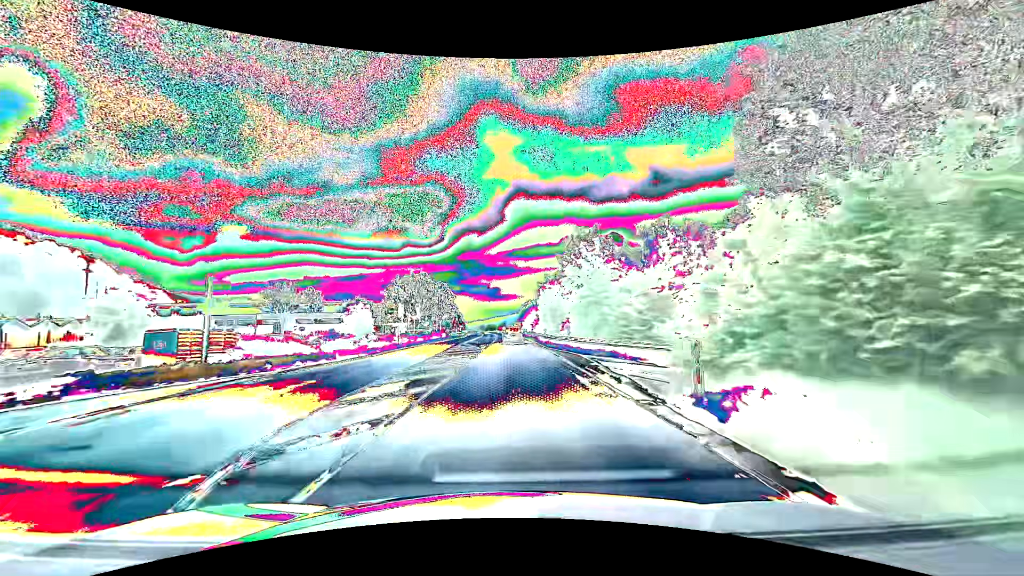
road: primary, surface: asphalt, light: Day
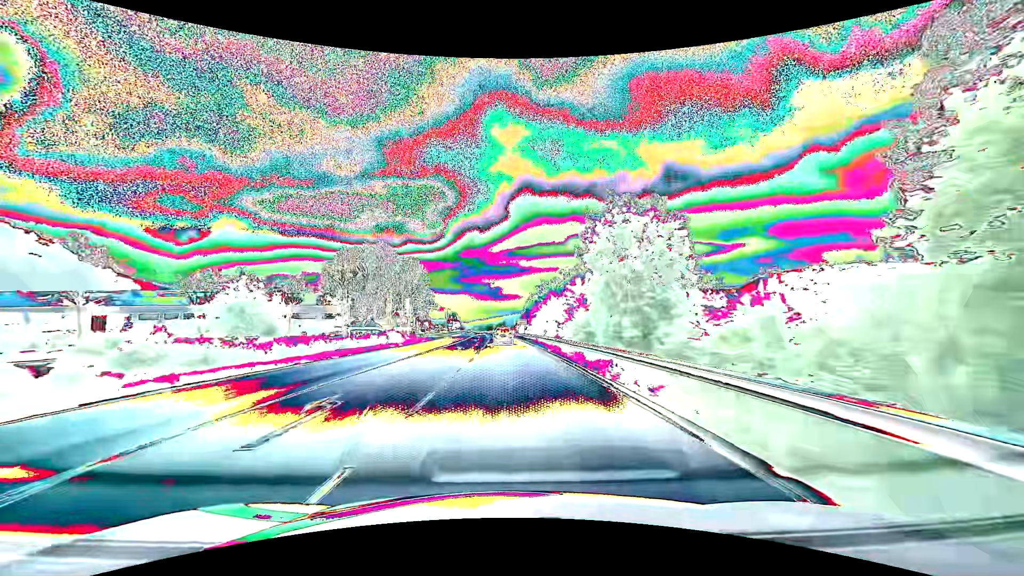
(+0.1, +45.0) m; 0°
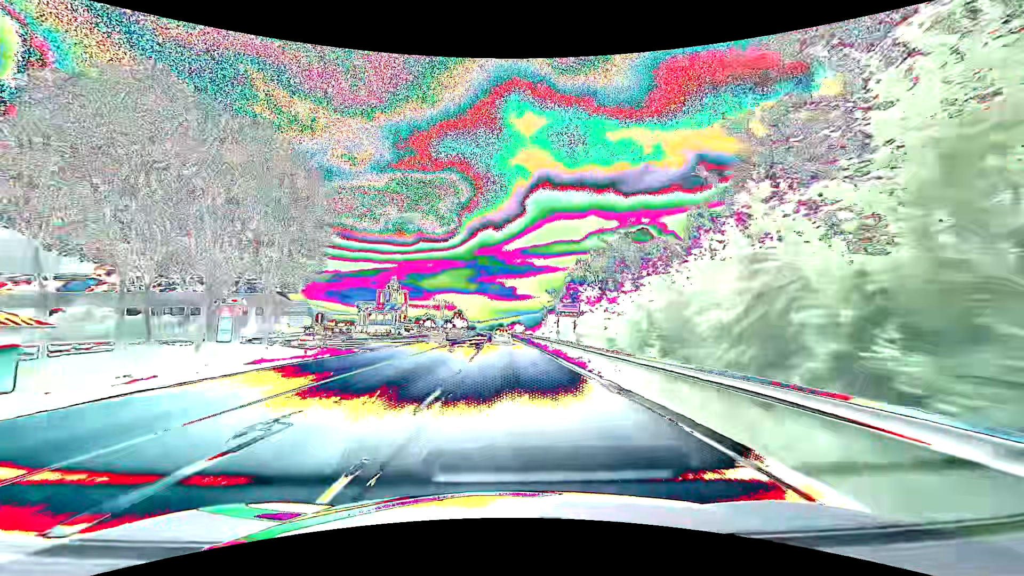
(-0.5, +60.4) m; -1°
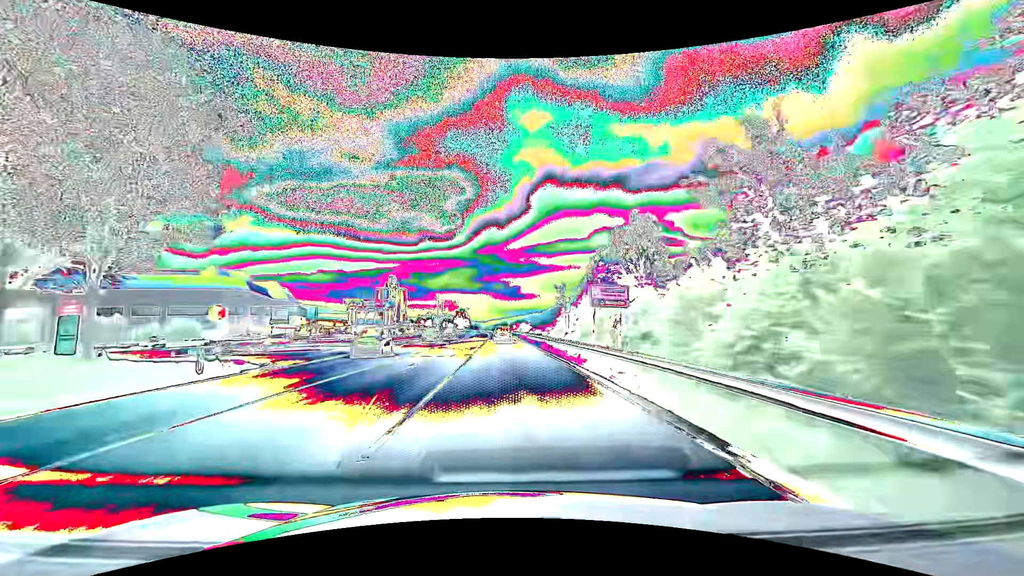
(0.0, +15.2) m; 0°
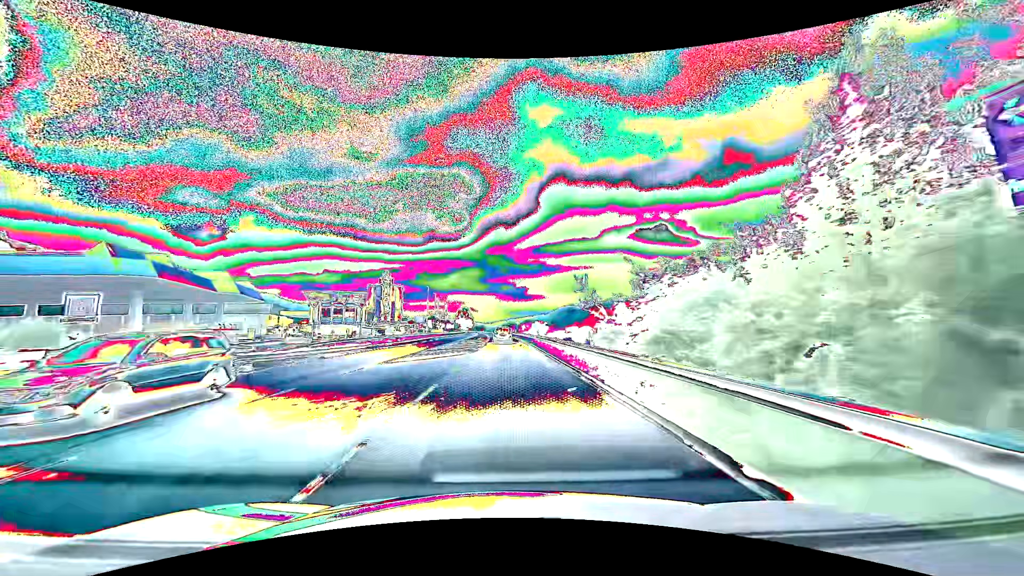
(-0.2, +30.6) m; -1°
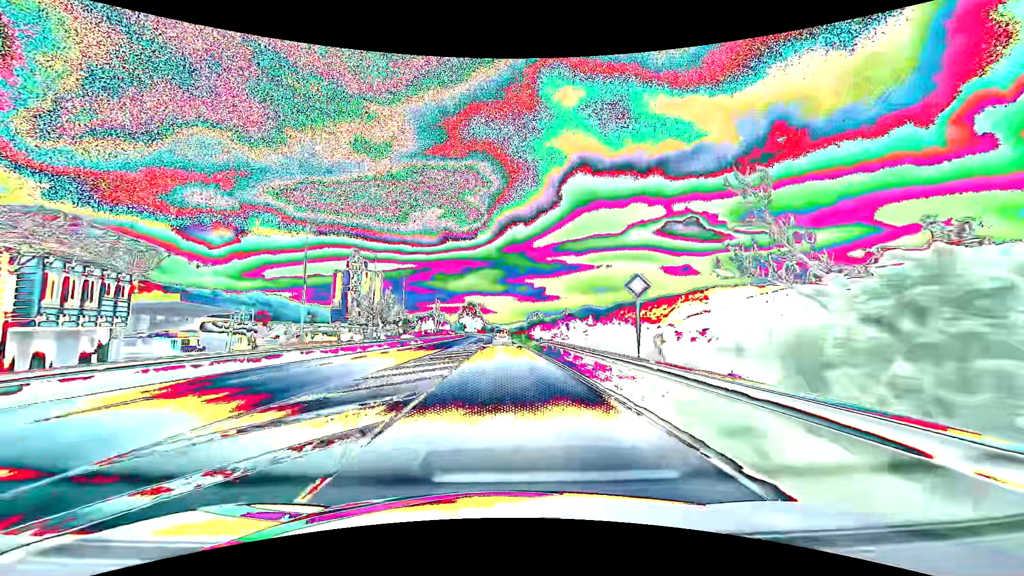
(-1.4, +77.3) m; -2°
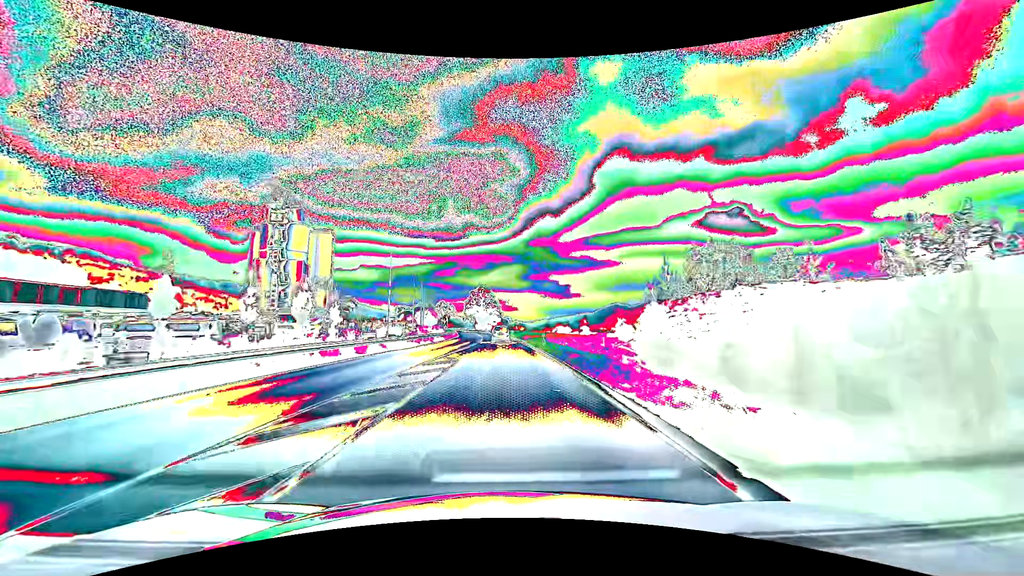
(-1.7, +78.4) m; -3°
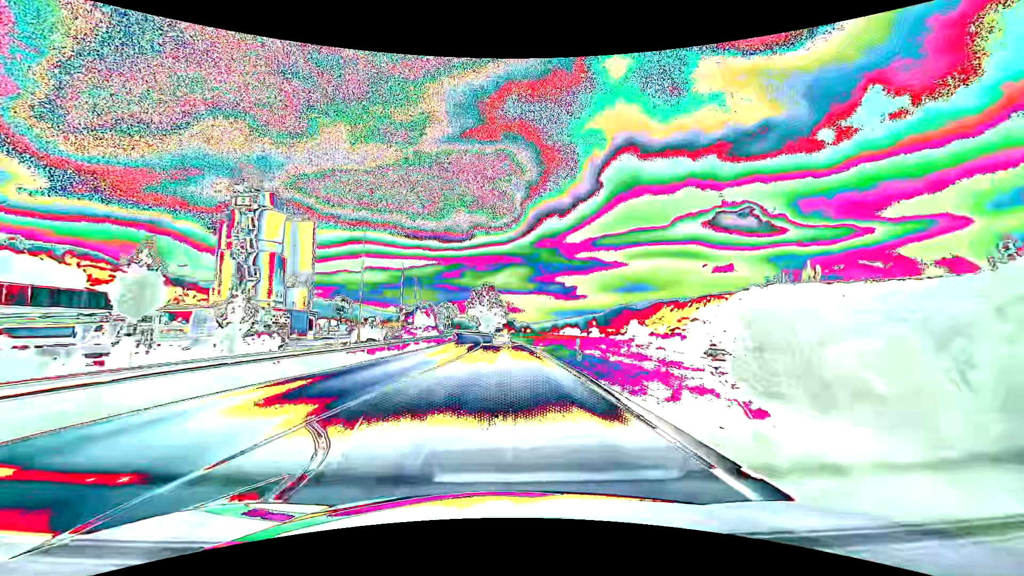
(-0.1, +15.8) m; -1°
(0, +10) (0, +20) (0, +30) (0, +40) (-1, +50) (-1, +60) (-2, +70) (-2, +80) (-3, +90) (-4, +100) m
